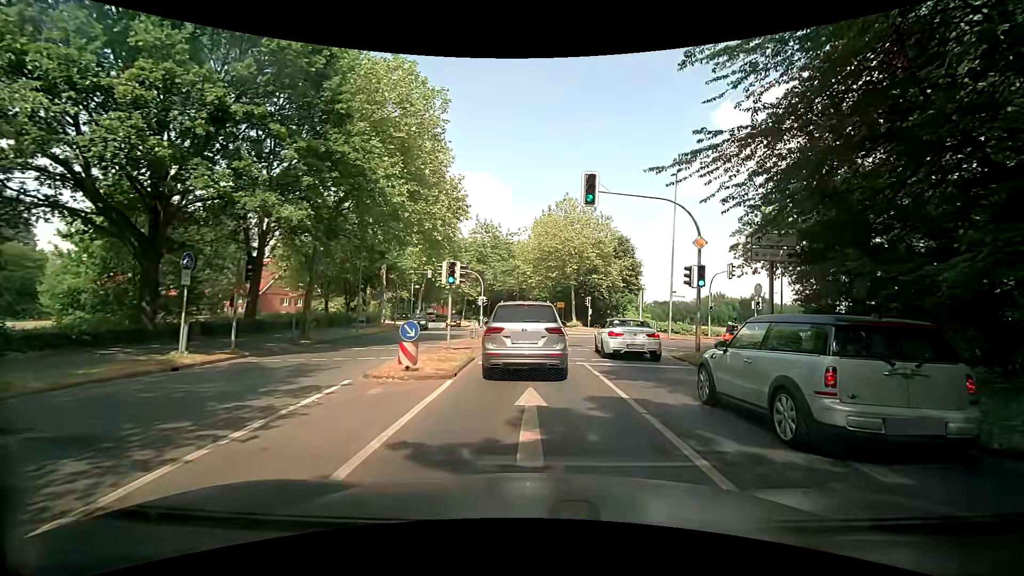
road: secondary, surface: asphalt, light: Day
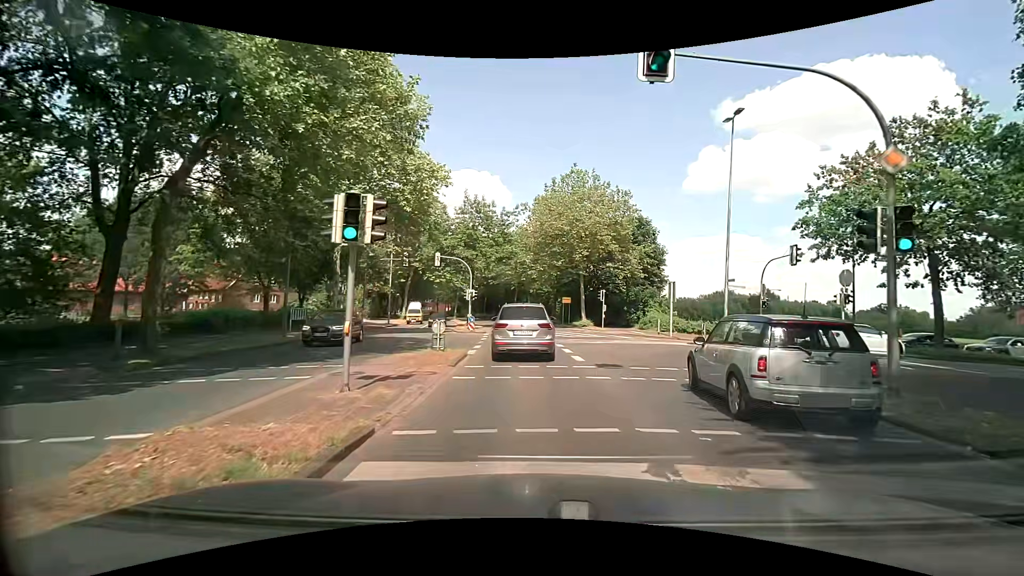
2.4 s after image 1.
(-0.3, +10.4) m; -2°
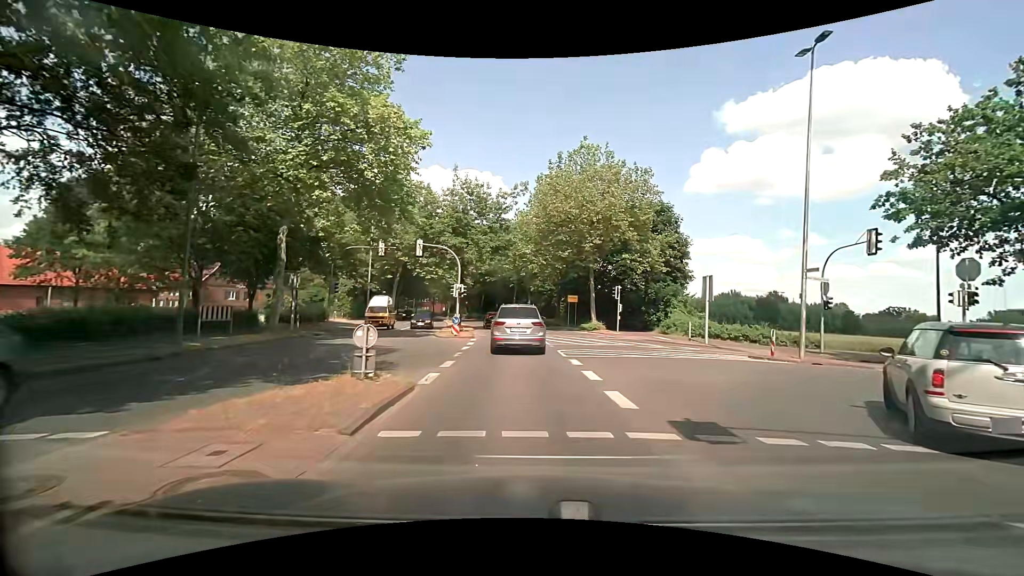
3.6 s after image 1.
(0.0, +7.4) m; 0°
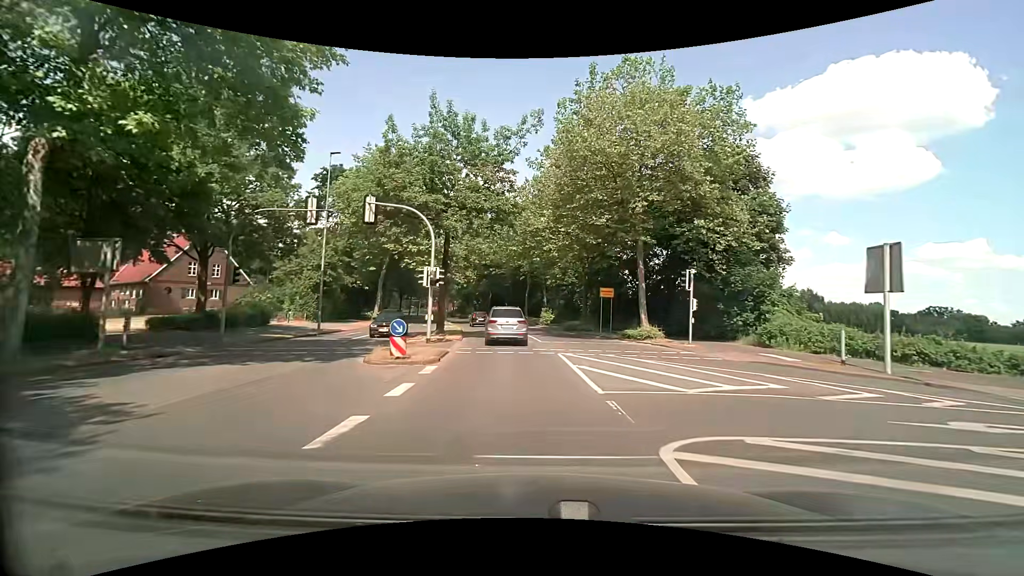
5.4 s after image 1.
(0.0, +13.7) m; -2°
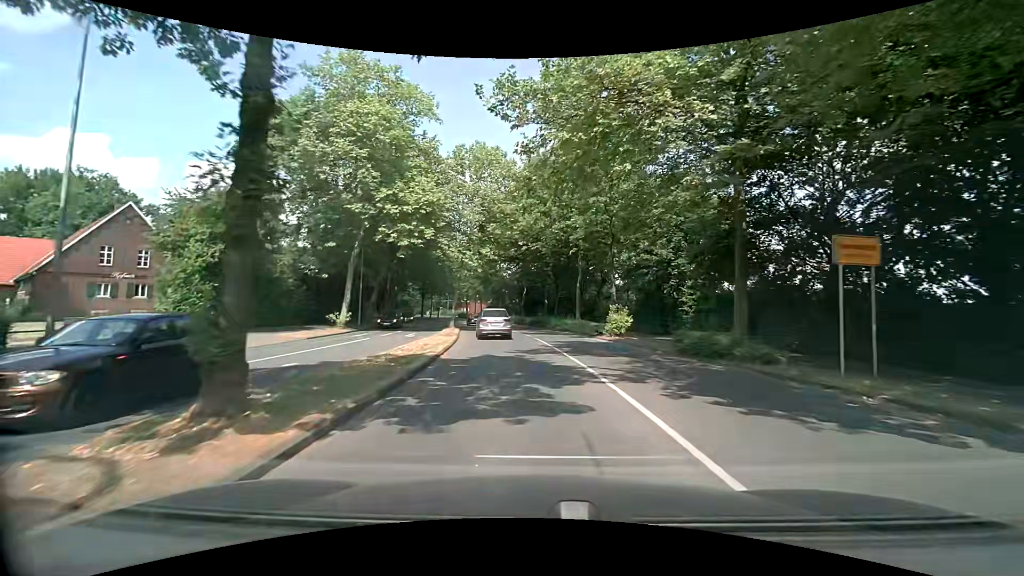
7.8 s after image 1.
(-0.8, +22.0) m; -4°
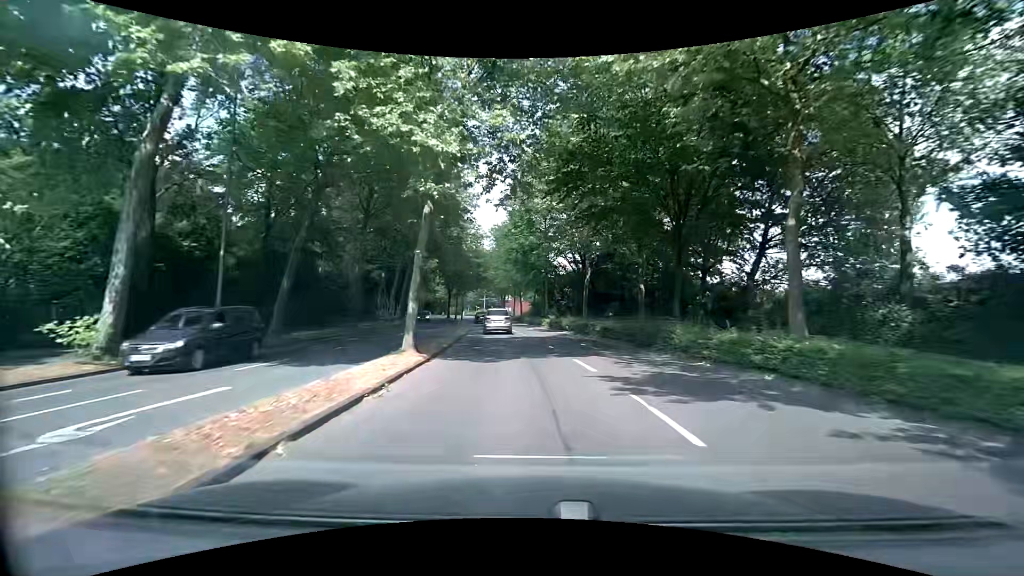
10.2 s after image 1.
(-1.3, +25.5) m; -5°
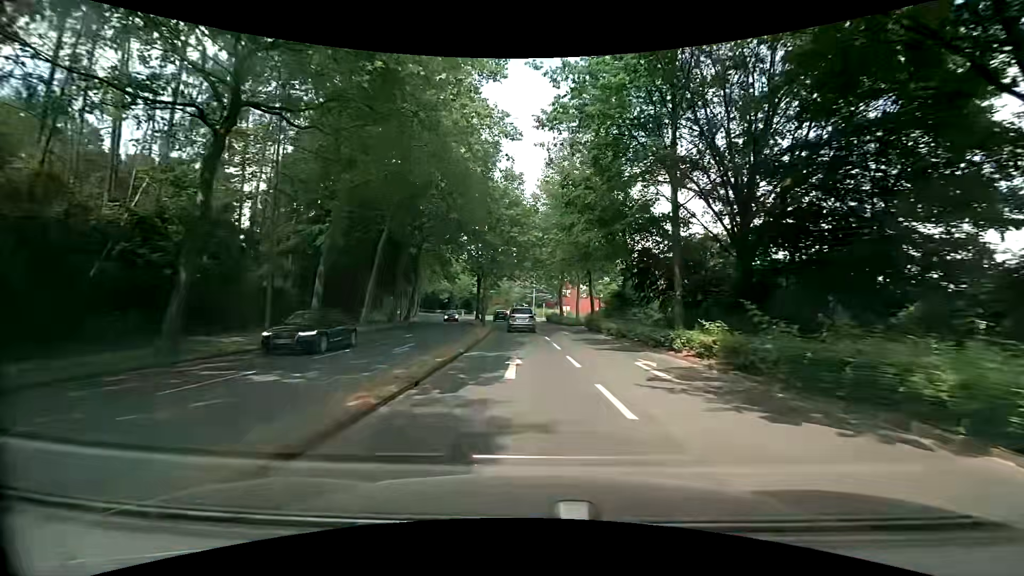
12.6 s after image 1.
(-1.9, +30.0) m; -7°
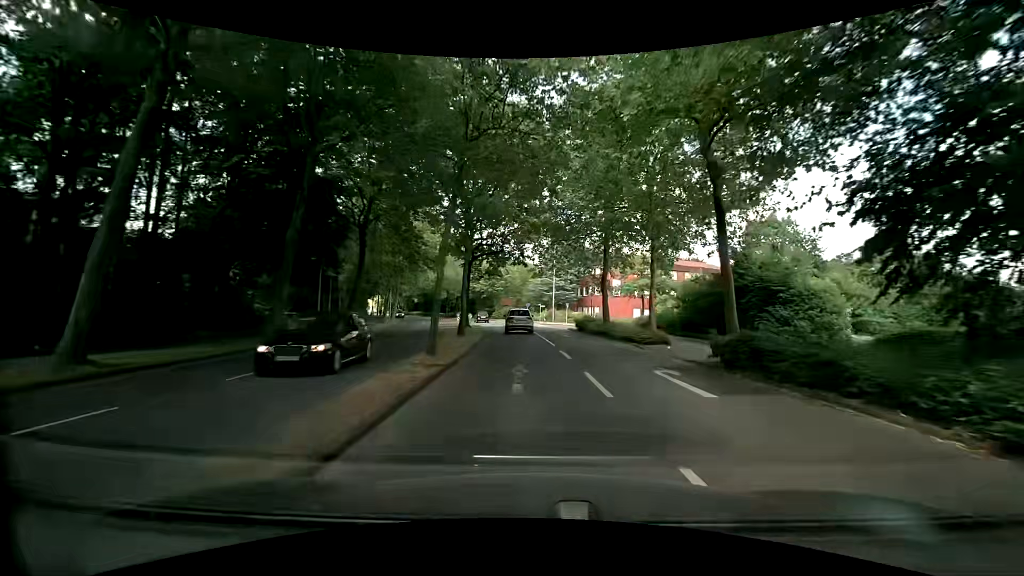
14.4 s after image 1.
(-0.5, +22.8) m; -2°
(0, +10) (0, +20) (-1, +30) (-2, +40) (-3, +50) (-4, +60) (-6, +70) (-9, +79) (-12, +89) (-16, +98) m
